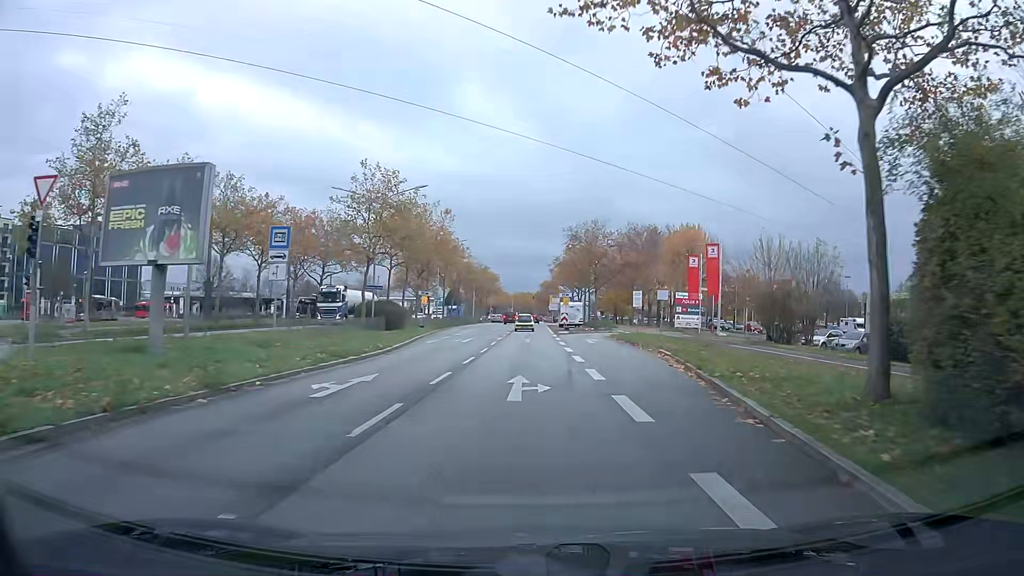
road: primary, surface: asphalt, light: Day
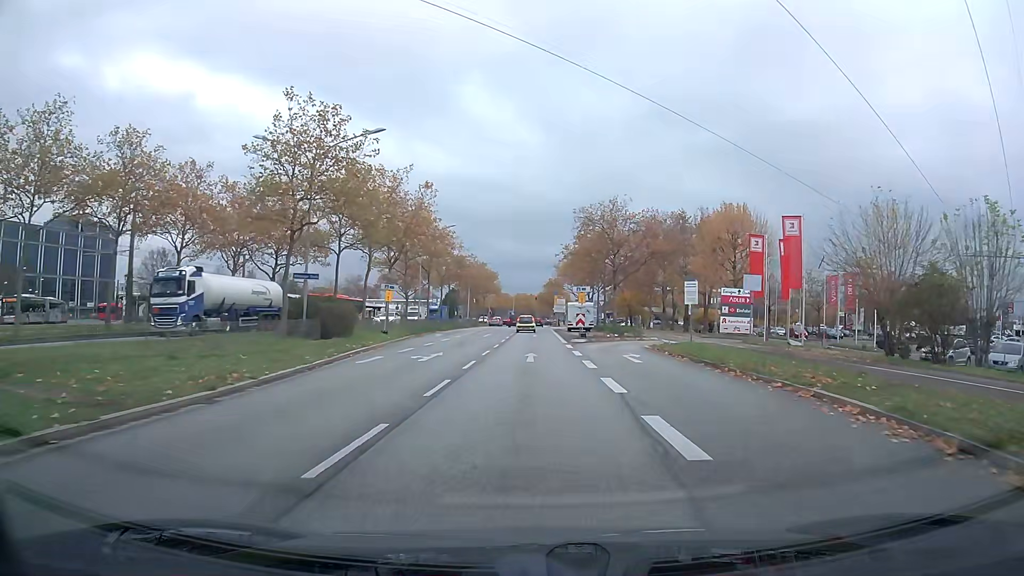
(0.0, +14.4) m; 0°
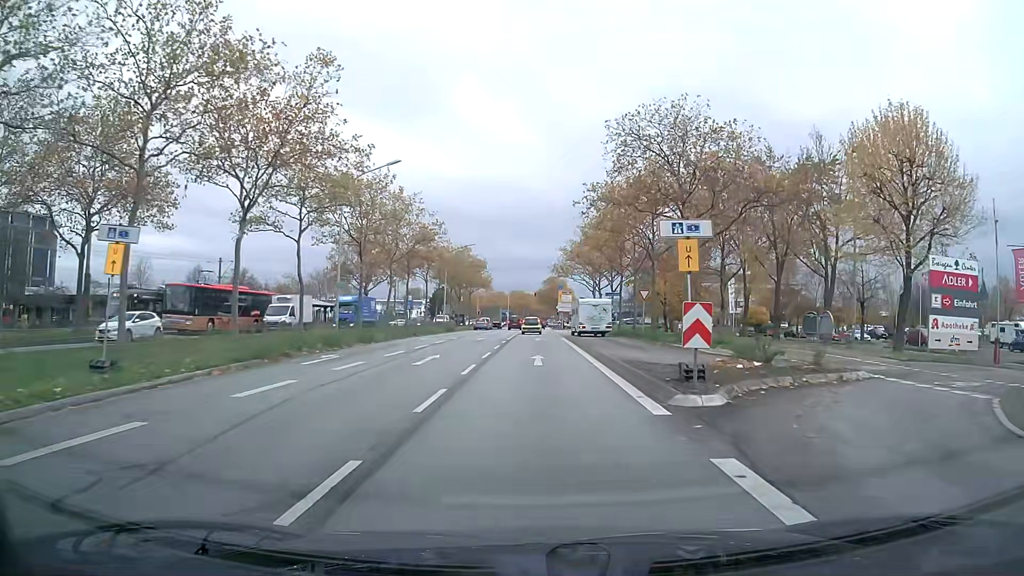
(0.0, +27.0) m; 0°
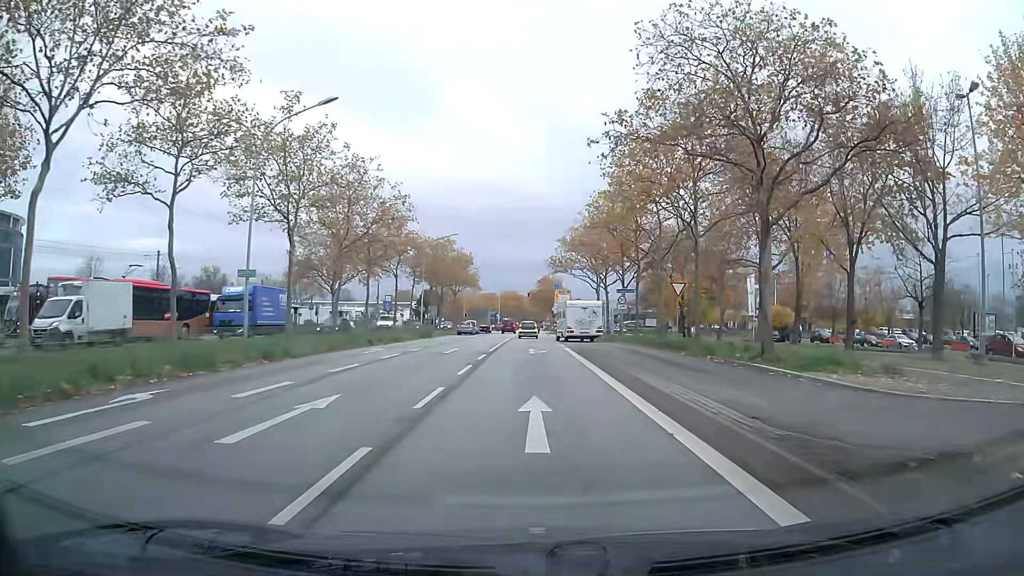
(0.0, +11.7) m; +1°
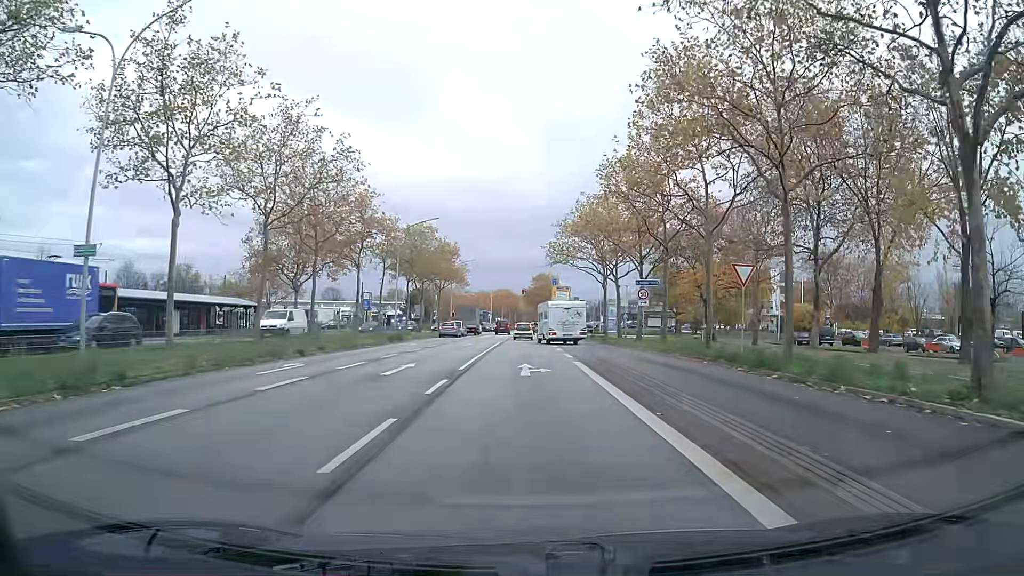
(0.0, +10.4) m; 0°
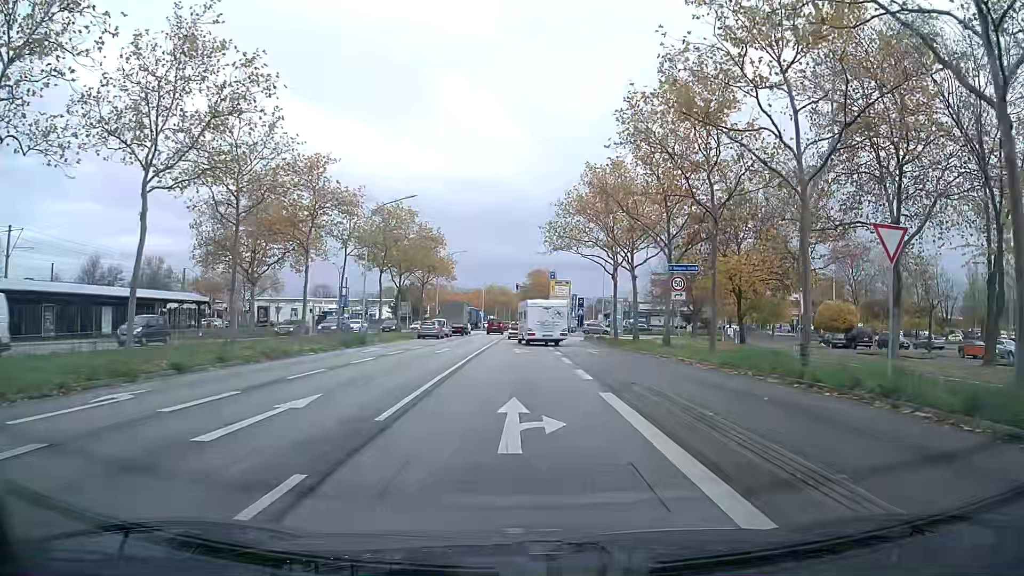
(0.0, +9.4) m; +1°
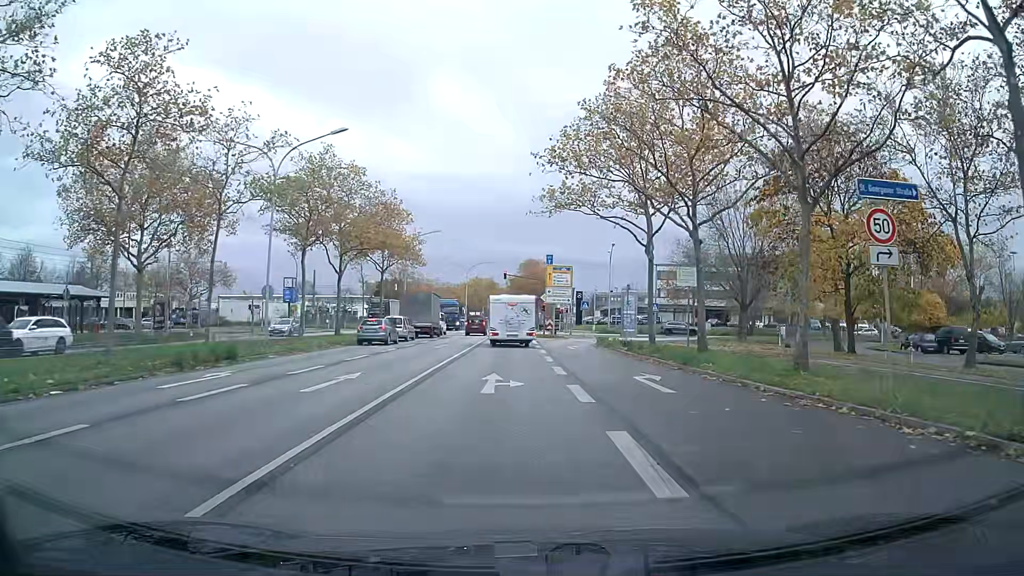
(0.0, +16.3) m; -1°
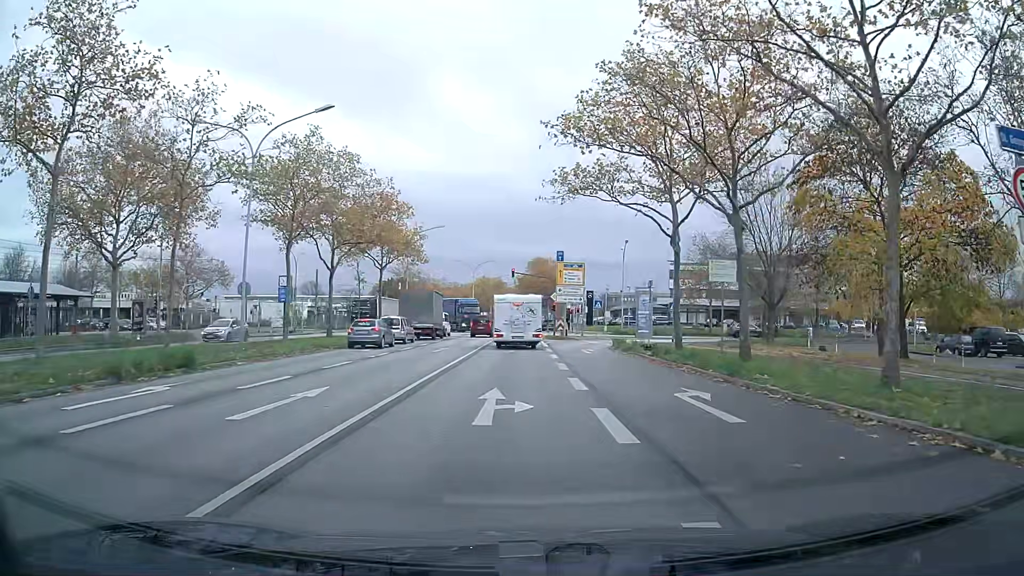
(0.0, +3.6) m; -1°
